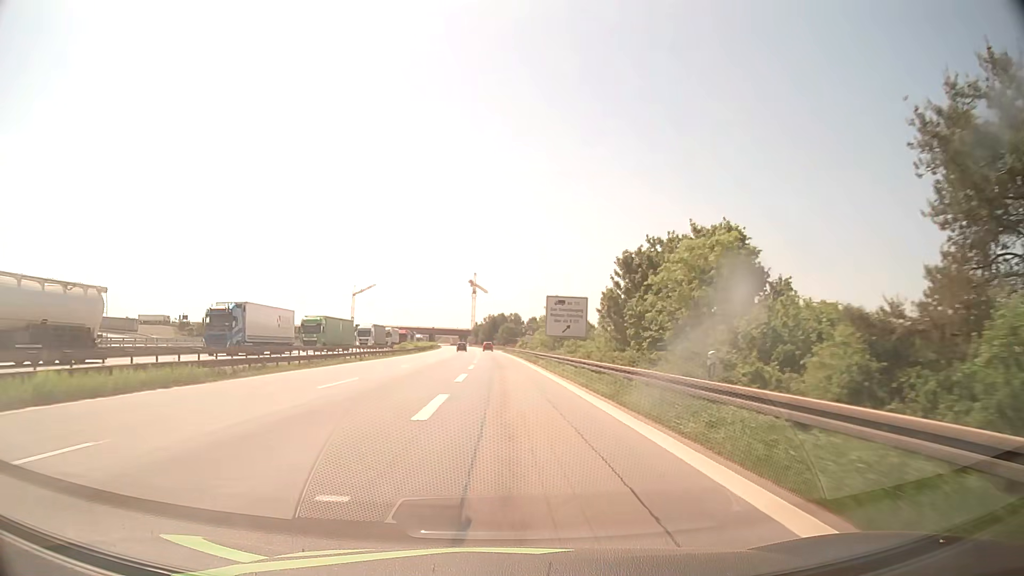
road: motorway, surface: asphalt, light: Day
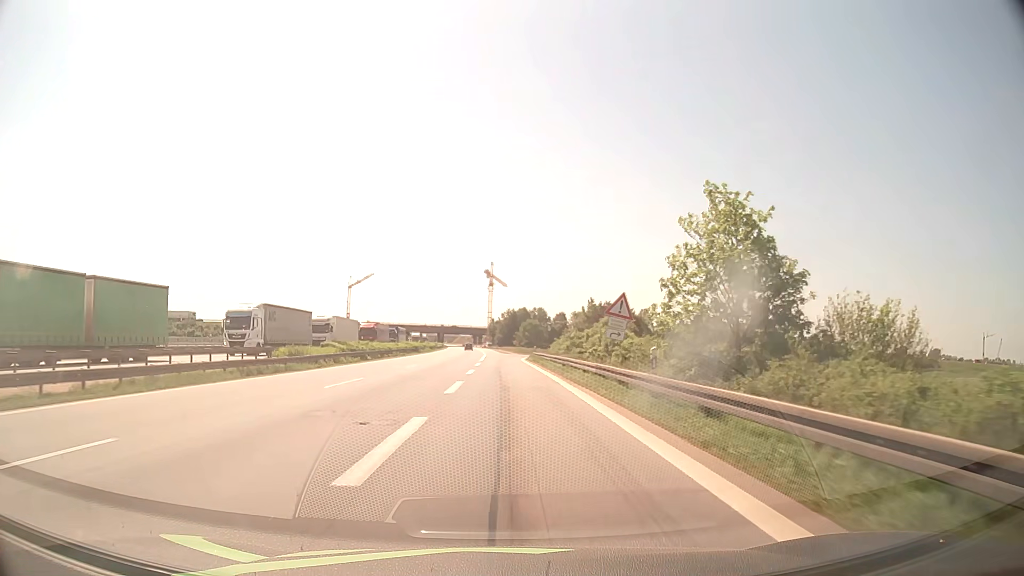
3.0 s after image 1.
(-0.7, +53.3) m; -2°
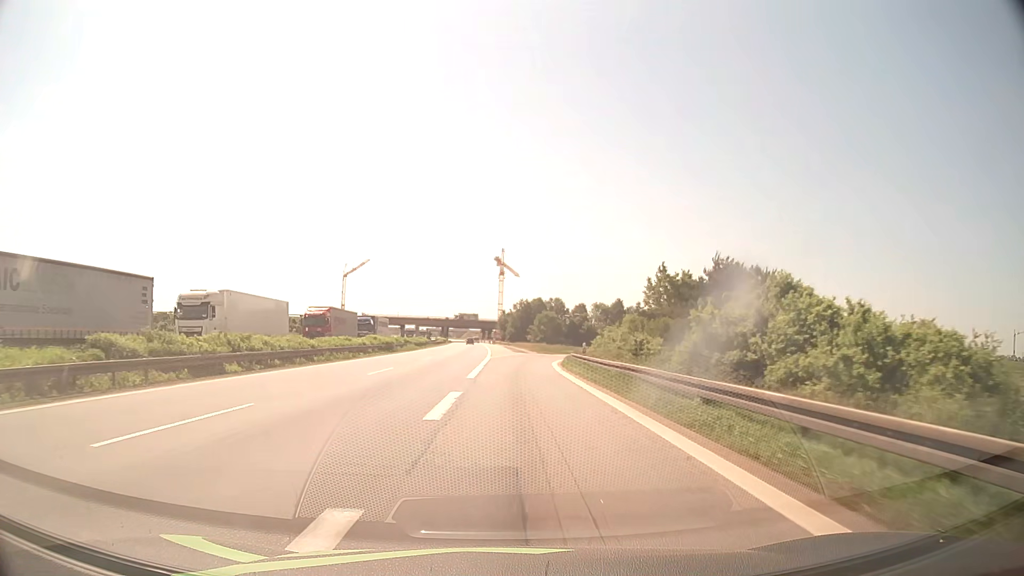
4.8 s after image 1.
(-0.3, +31.0) m; -1°
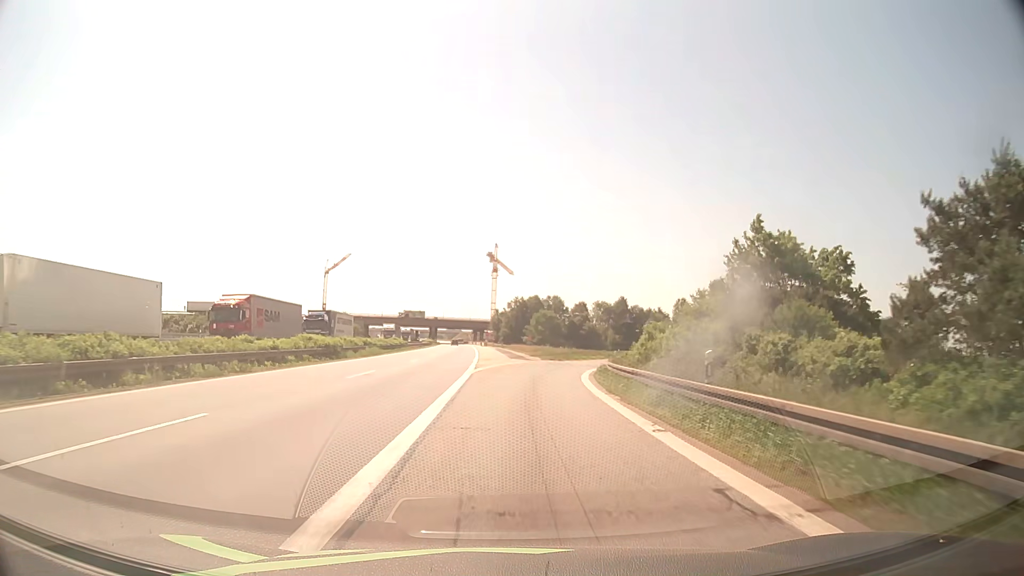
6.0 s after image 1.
(0.0, +19.8) m; 0°
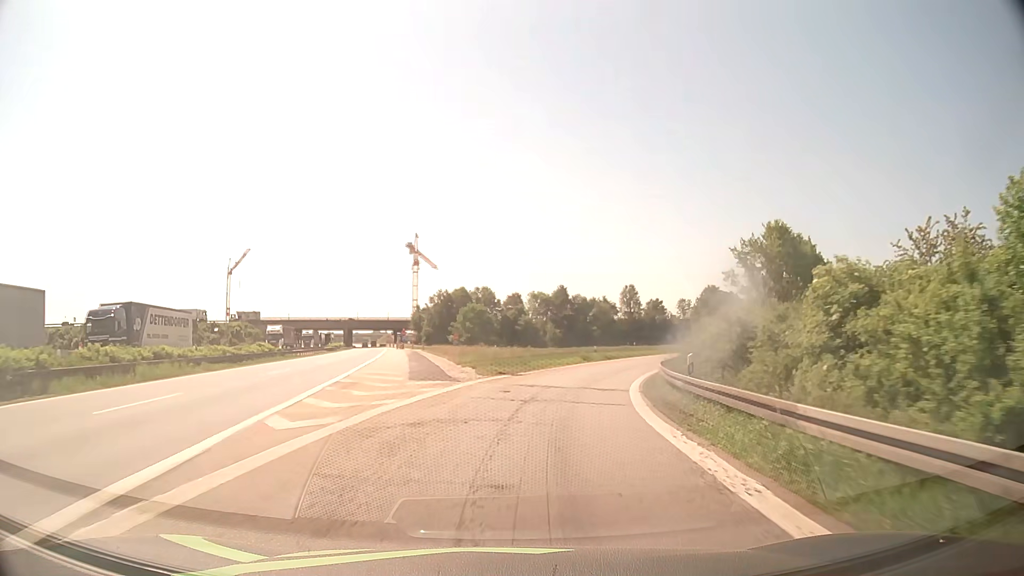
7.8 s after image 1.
(+1.2, +28.6) m; +6°
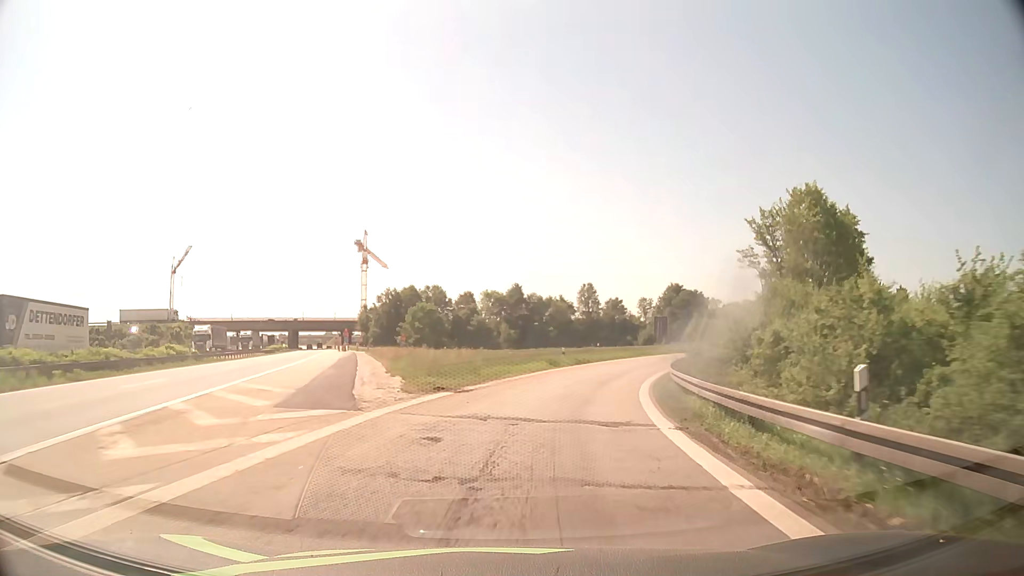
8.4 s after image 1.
(+0.3, +9.5) m; +4°
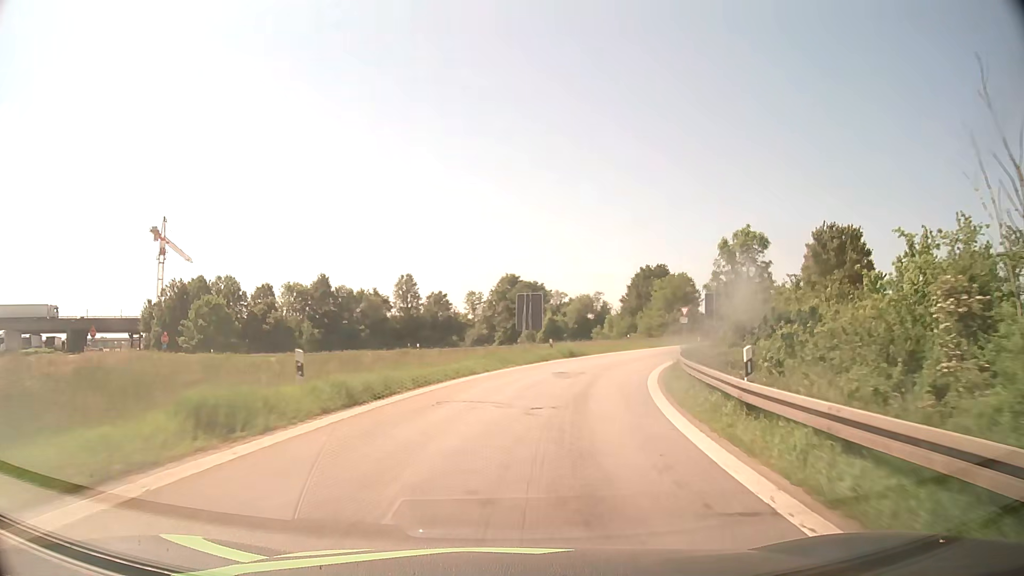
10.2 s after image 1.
(+3.6, +28.4) m; +15°
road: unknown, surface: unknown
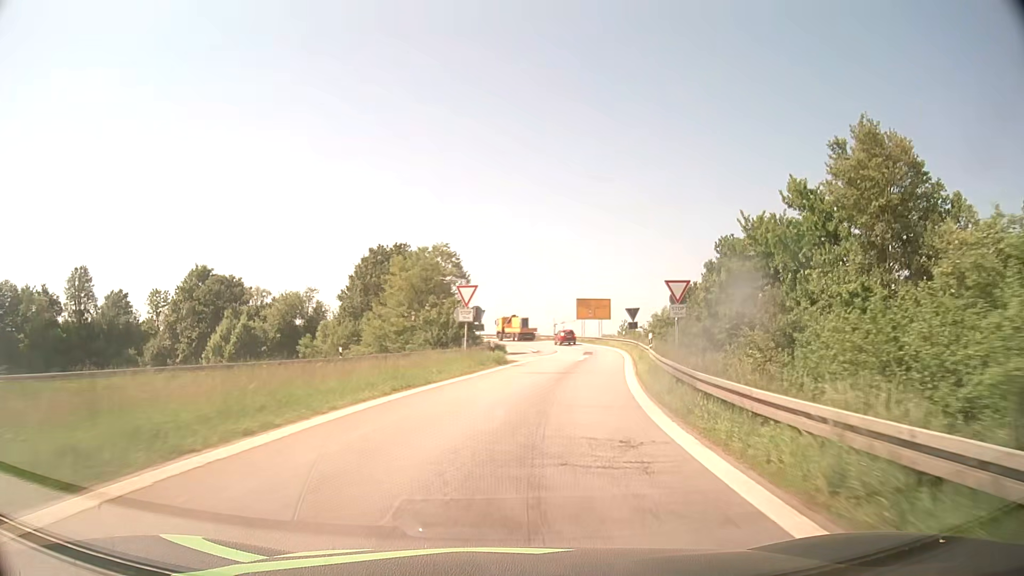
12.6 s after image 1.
(+7.6, +38.3) m; +23°
(0, +10) (+2, +20) (+3, +30) (+5, +40) (+6, +50) (+6, +60) (+6, +70) (+5, +79) (+2, +89) (-3, +98) m
